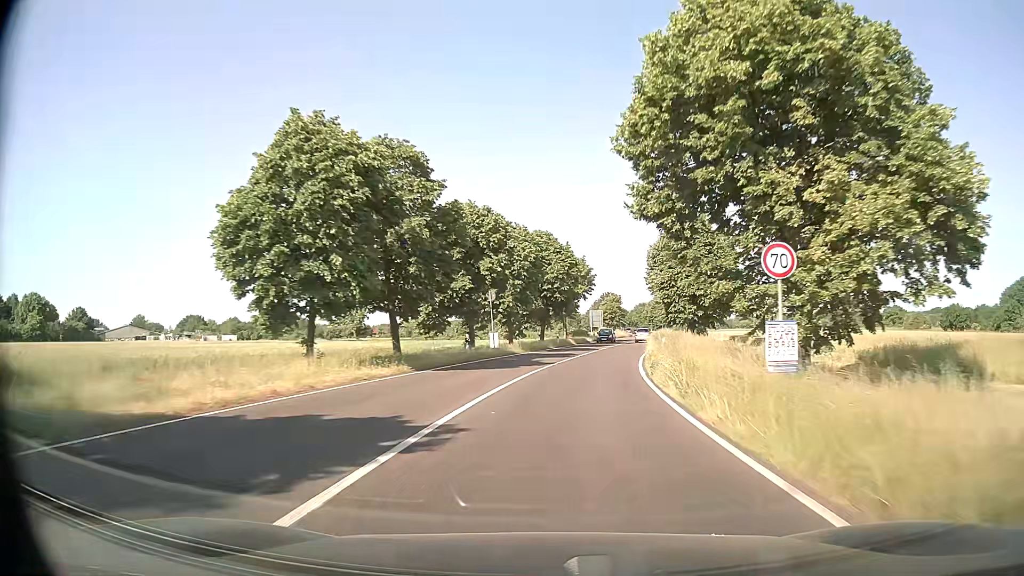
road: primary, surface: asphalt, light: Day
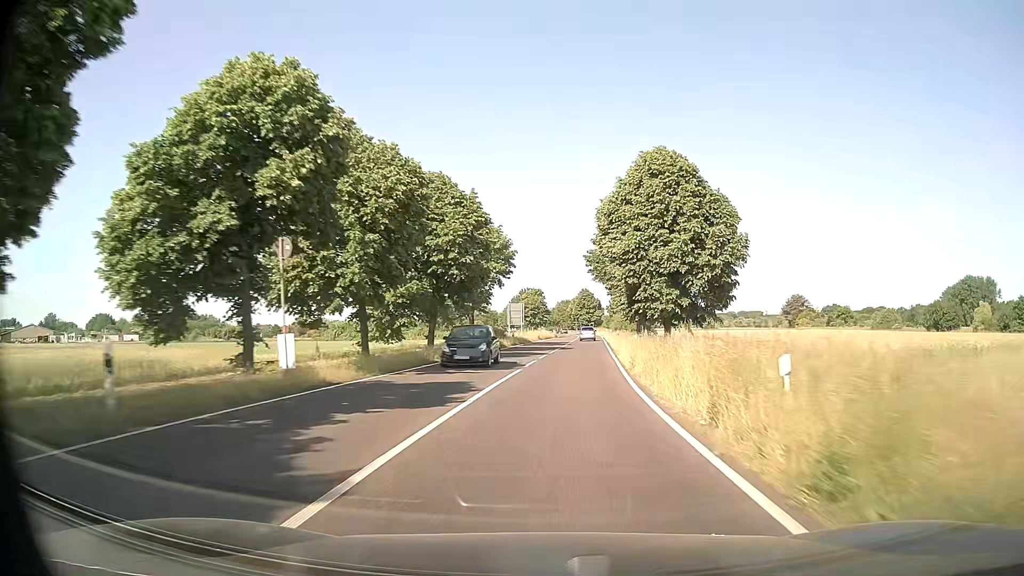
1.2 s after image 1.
(+1.4, +22.5) m; +7°
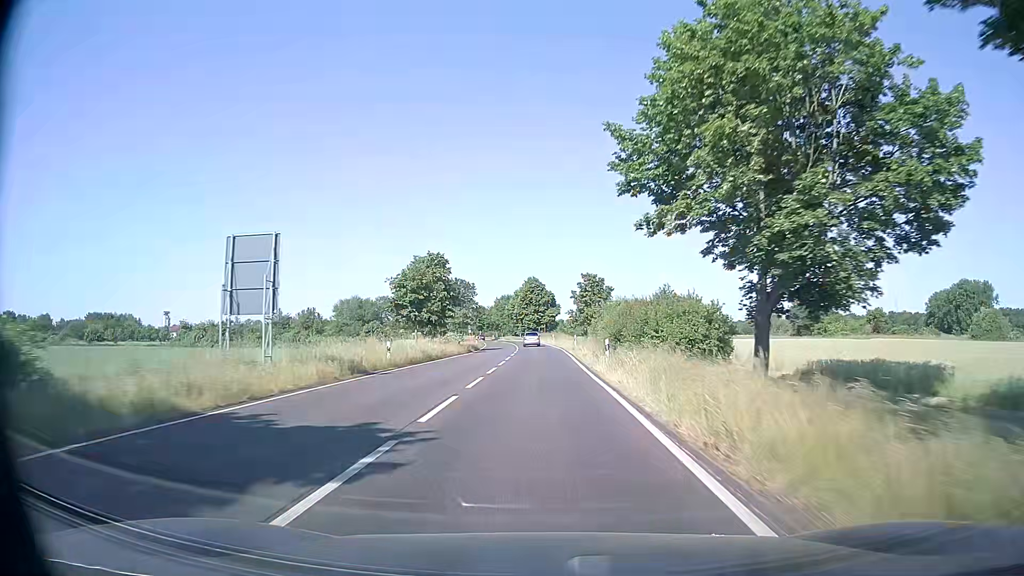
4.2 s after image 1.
(+3.9, +56.3) m; +5°
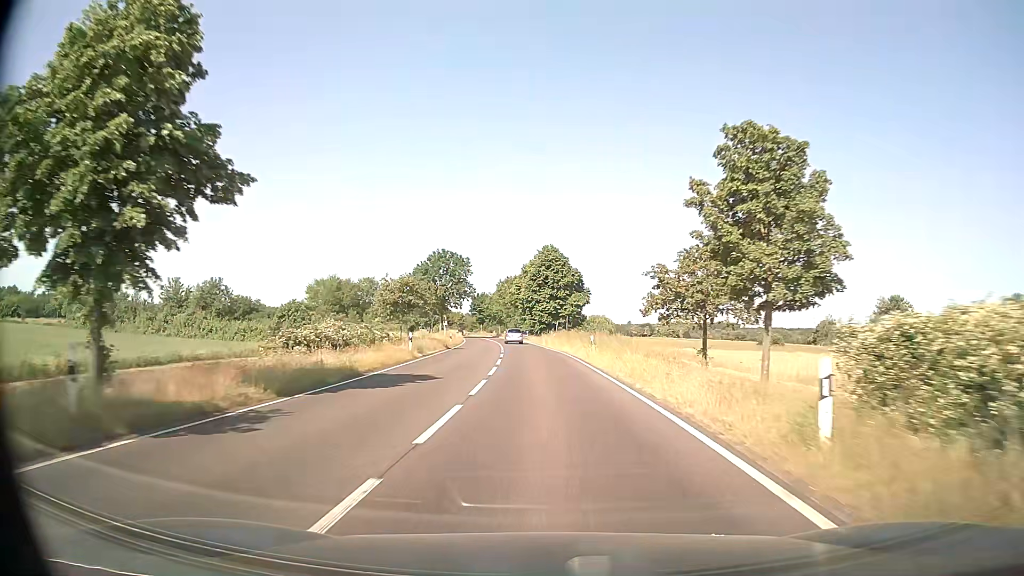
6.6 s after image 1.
(-0.5, +45.1) m; -1°
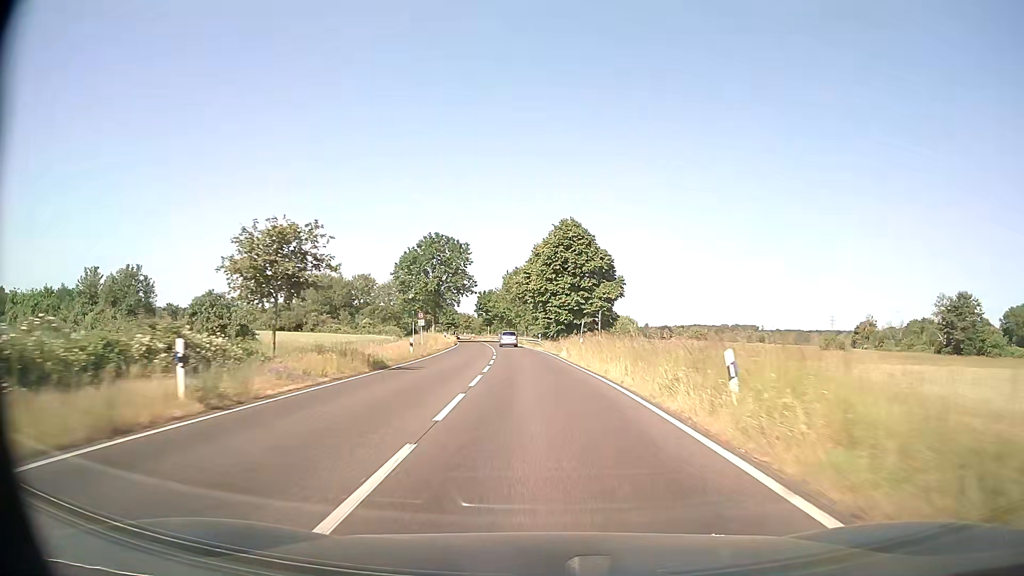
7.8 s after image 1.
(-0.2, +22.6) m; -1°
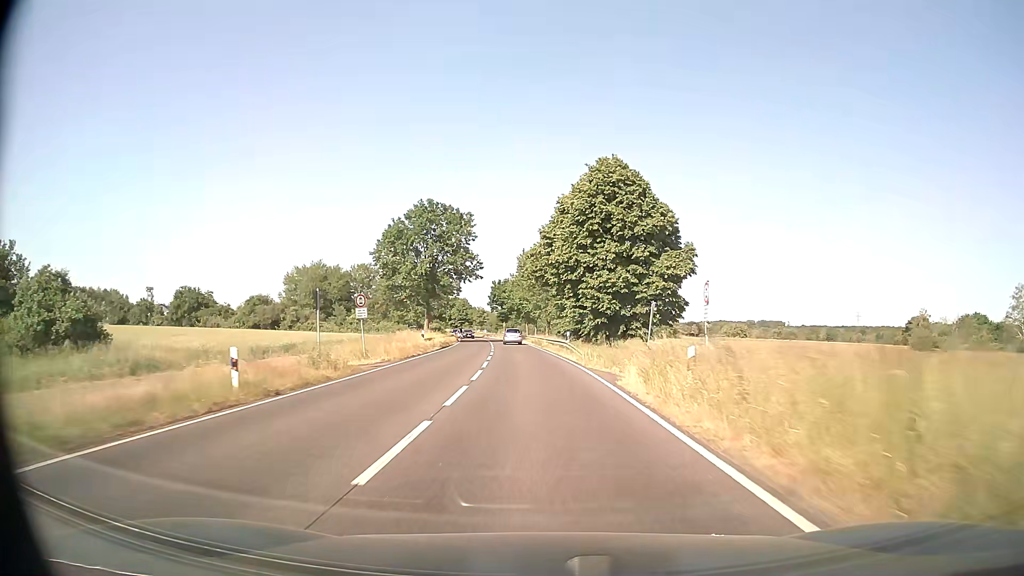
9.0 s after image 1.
(-0.3, +22.6) m; -2°
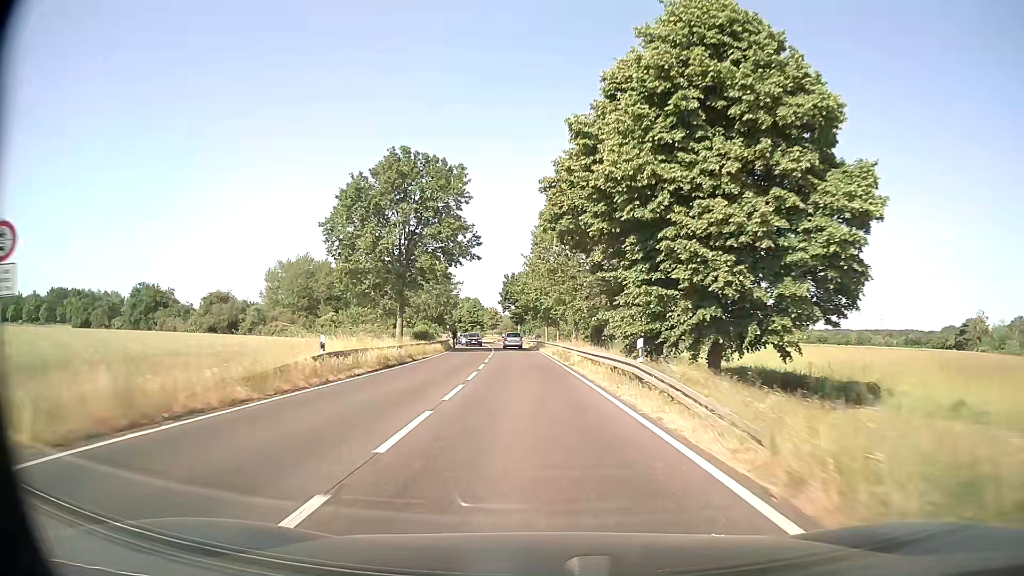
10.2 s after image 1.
(-0.4, +22.6) m; -2°
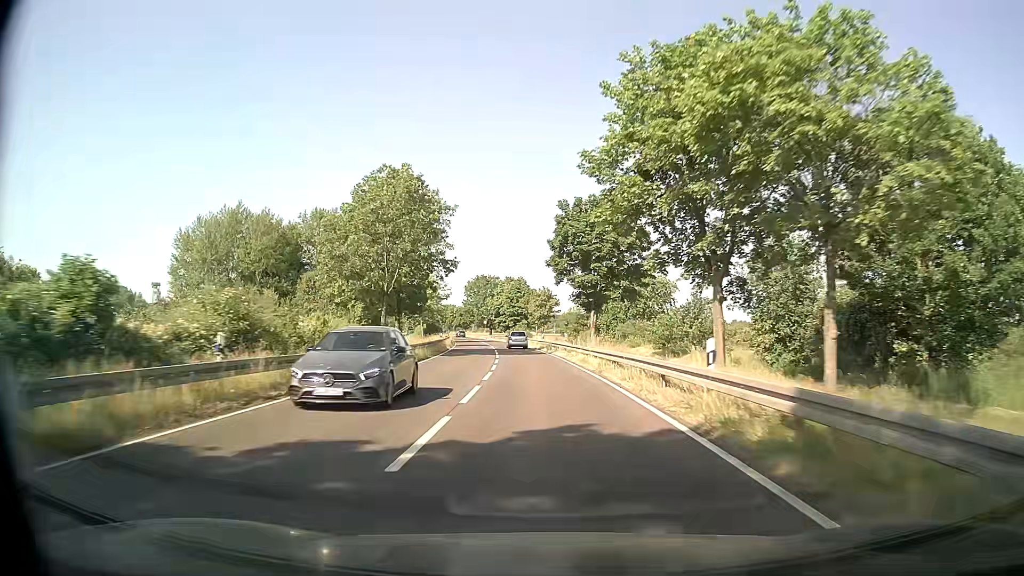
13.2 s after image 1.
(-2.5, +56.5) m; -5°
(0, +10) (0, +20) (-1, +30) (-1, +40) (-2, +50) (-3, +60) (-4, +70) (-6, +80) (-7, +90) (-9, +99) m
